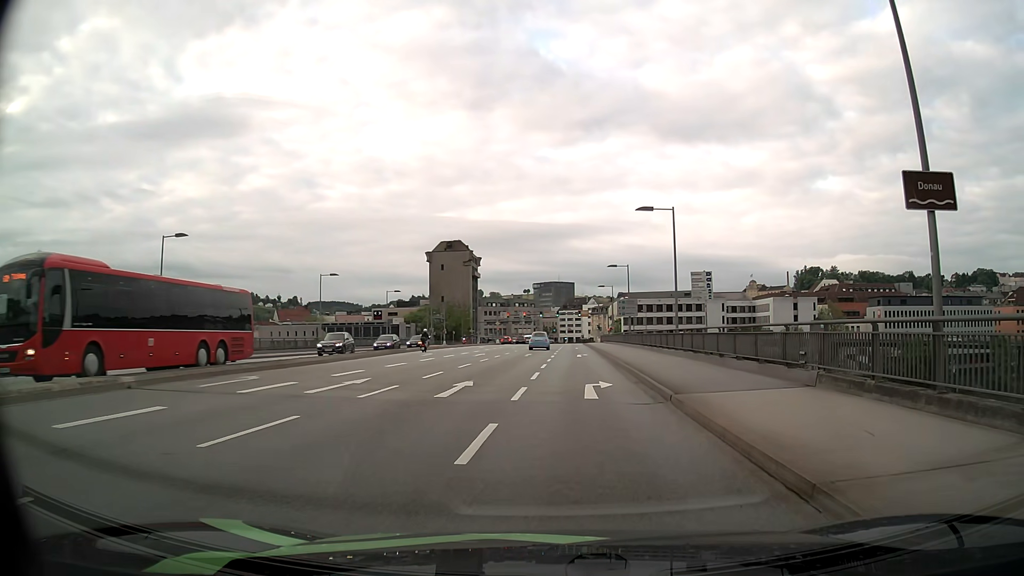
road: primary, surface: asphalt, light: Day
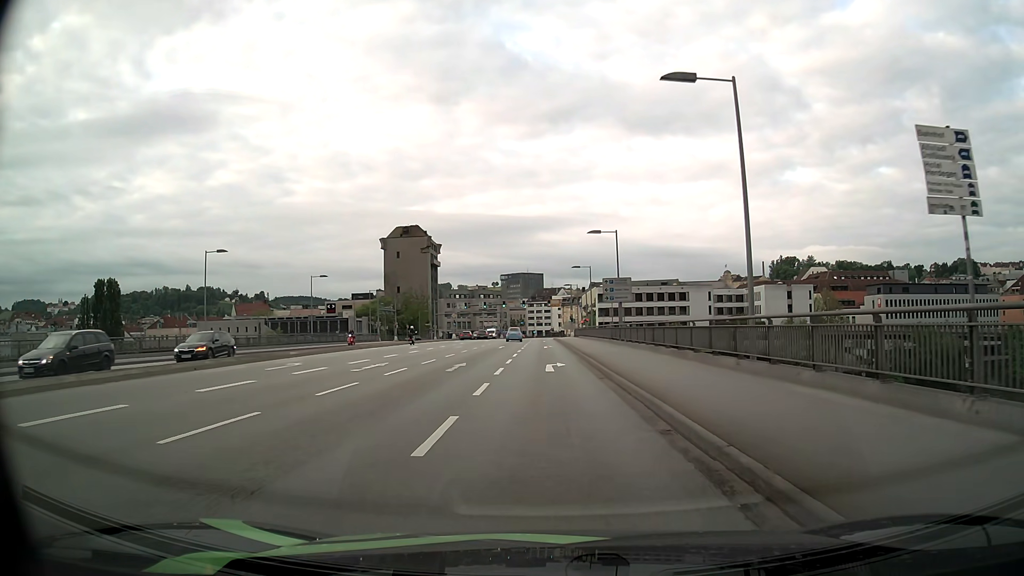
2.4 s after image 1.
(+0.6, +18.5) m; +2°
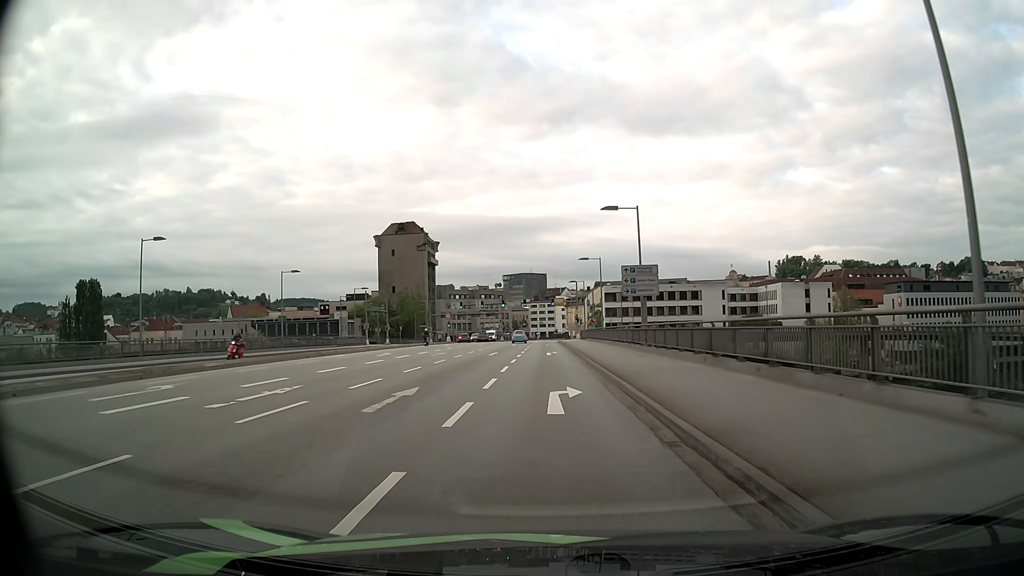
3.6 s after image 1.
(0.0, +9.7) m; -1°
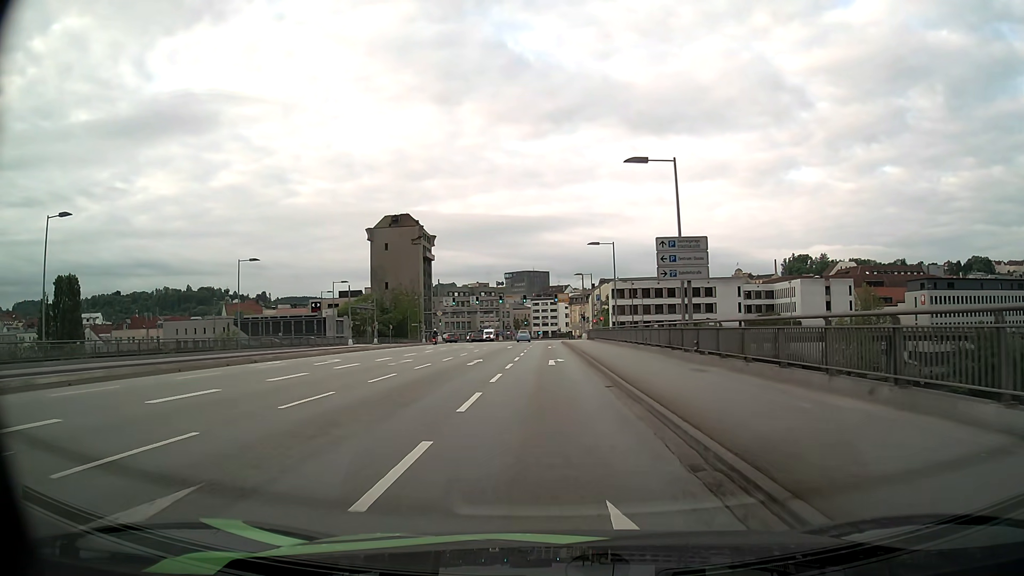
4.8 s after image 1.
(0.0, +10.5) m; 0°
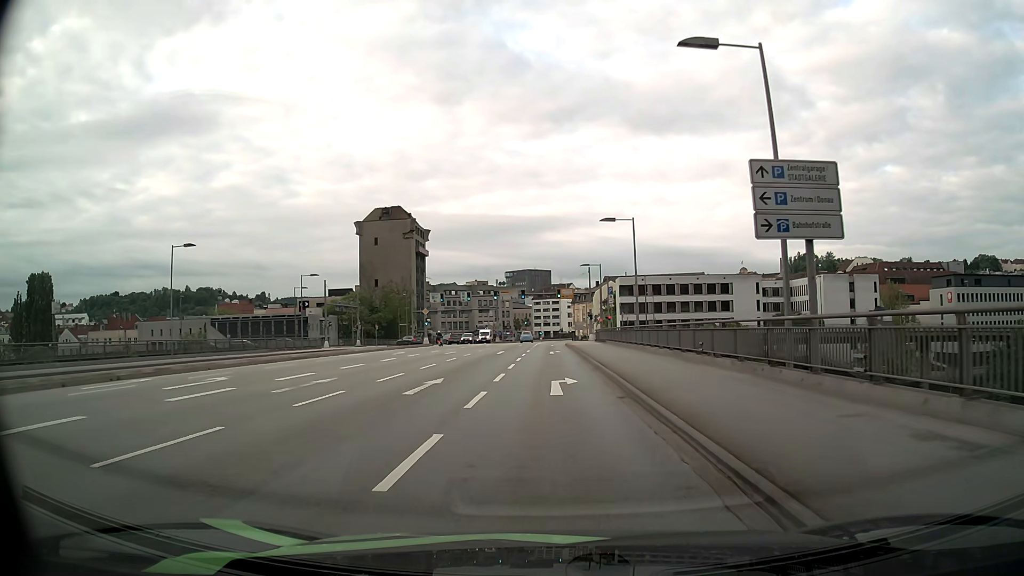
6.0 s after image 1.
(0.0, +11.4) m; 0°
